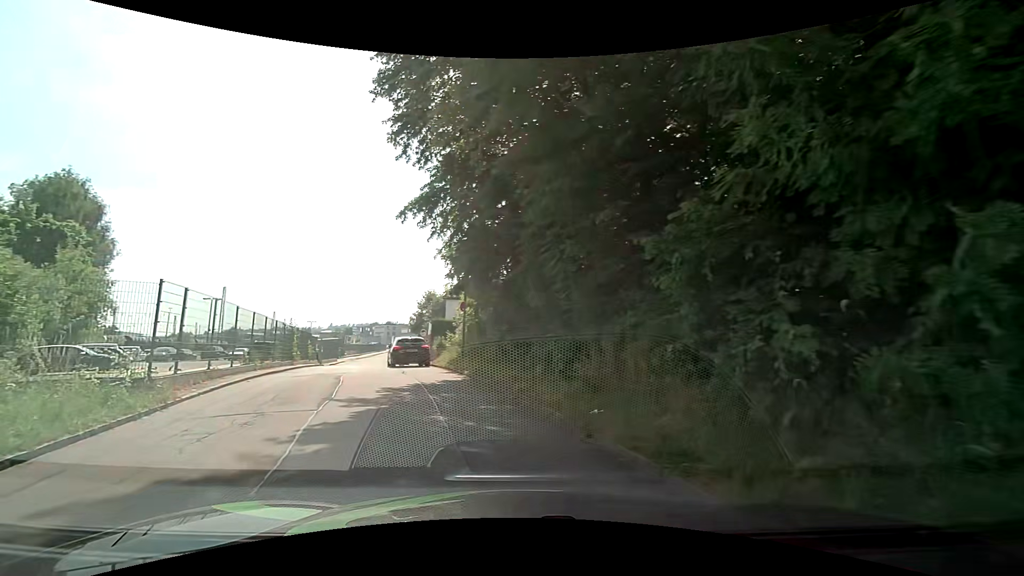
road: residential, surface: asphalt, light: Day
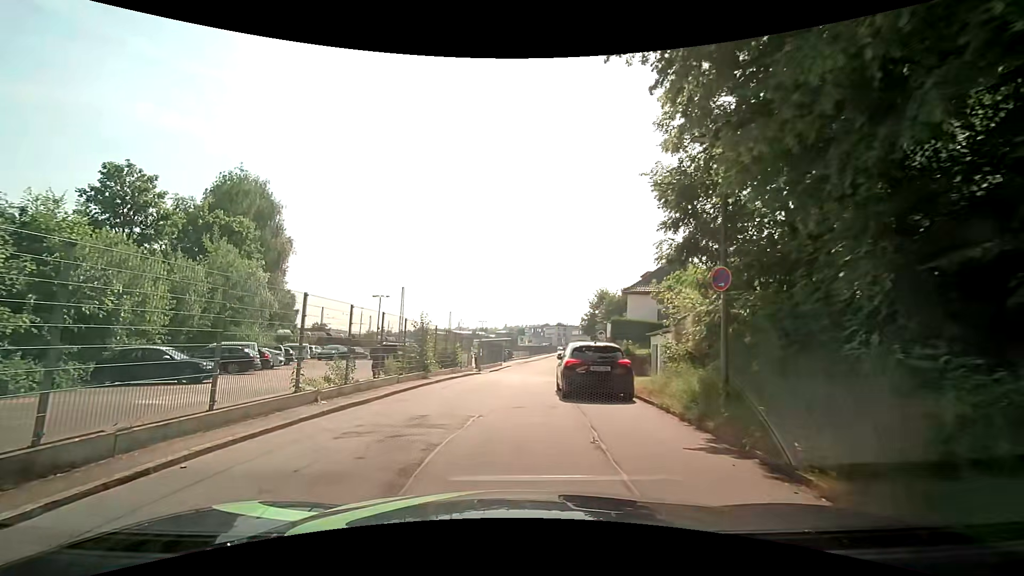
(-2.4, +10.8) m; -22°
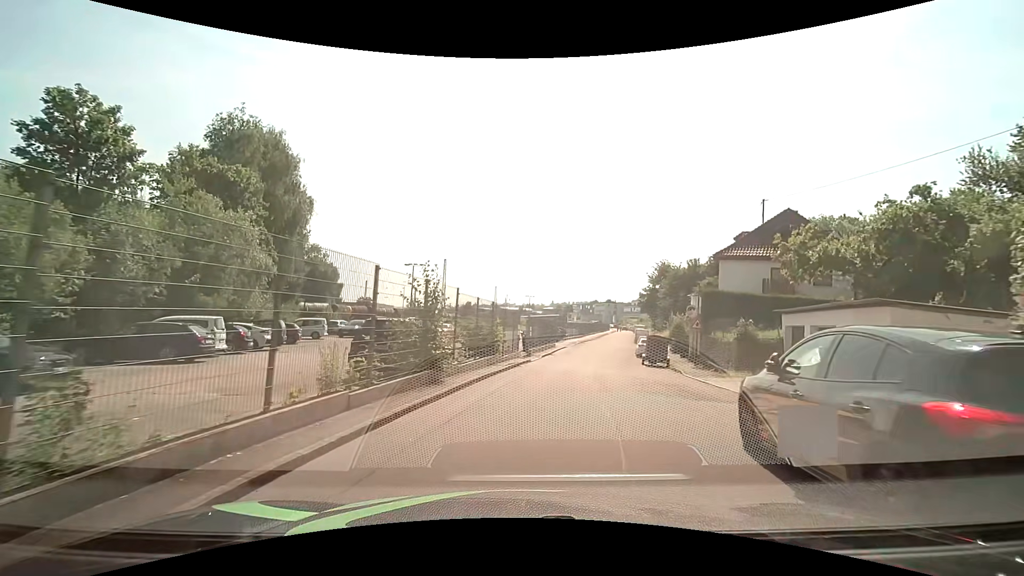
(-0.6, +9.7) m; -5°
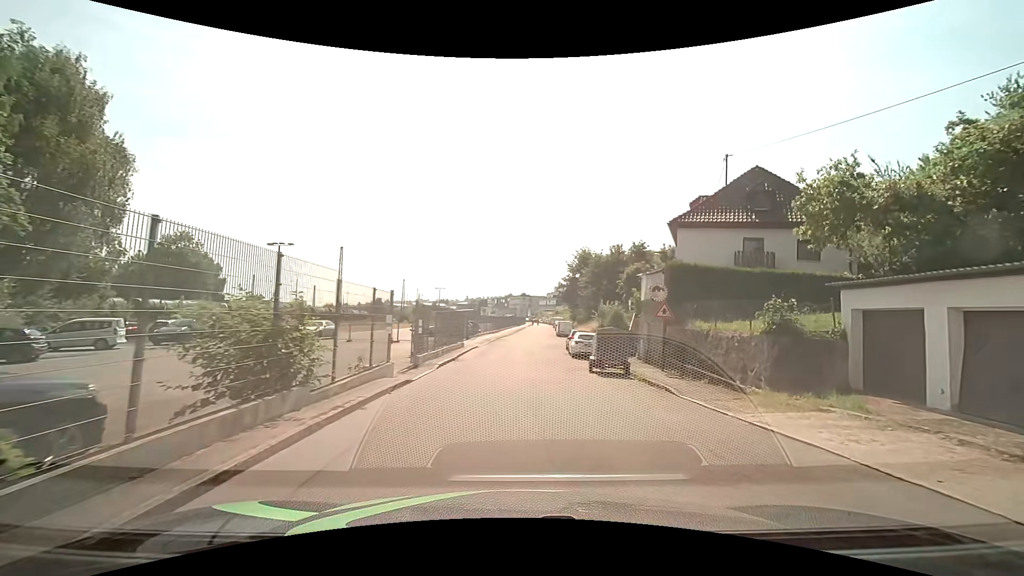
(+0.9, +10.9) m; +11°
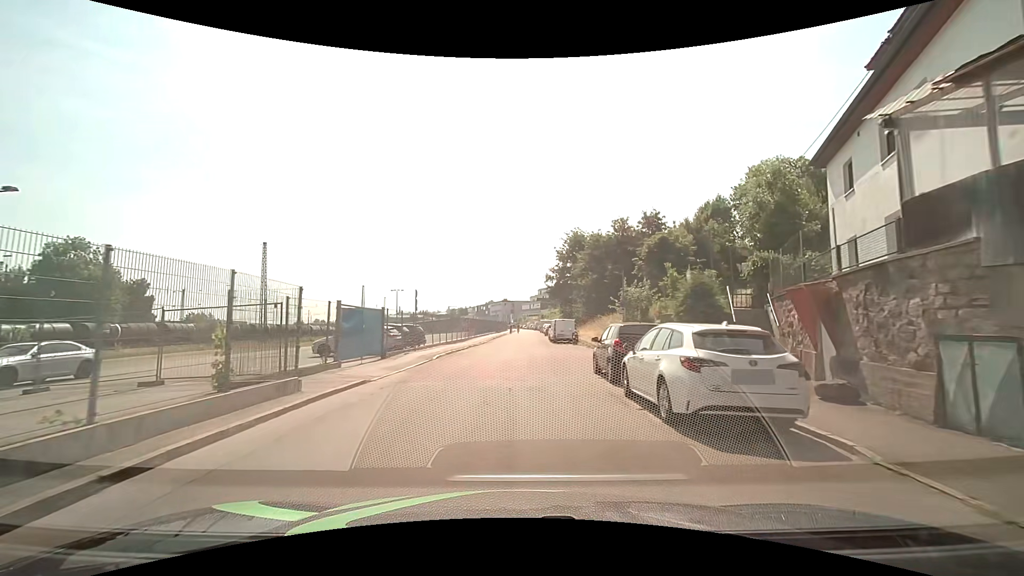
(+0.5, +21.8) m; +1°
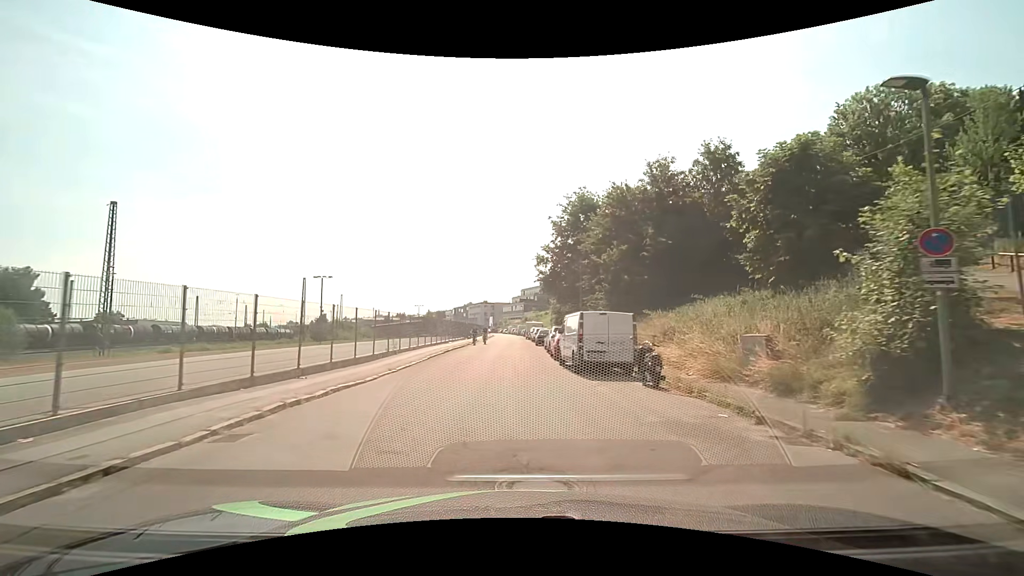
(+0.3, +25.5) m; +2°
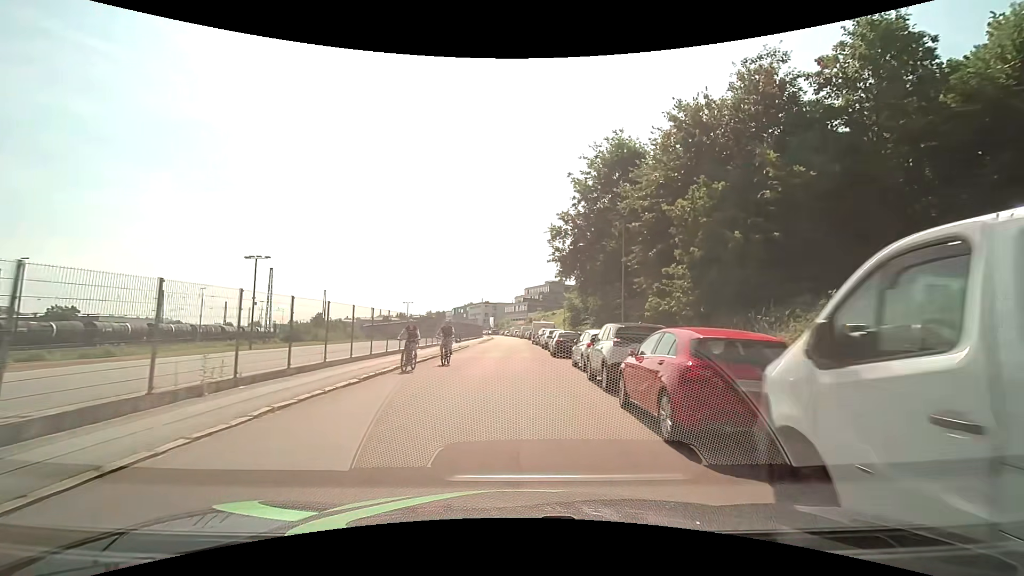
(-0.2, +16.2) m; -1°
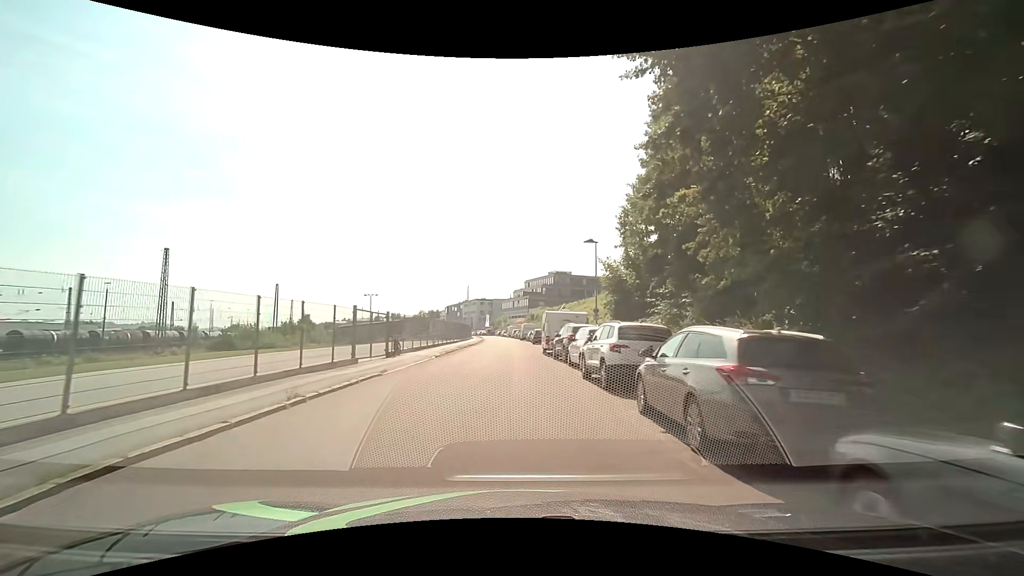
(+0.1, +26.8) m; -1°
(0, +10) (0, +20) (0, +30) (0, +40) (0, +50) (0, +60) (0, +70) (-1, +80) (-1, +90) (-2, +100) m
